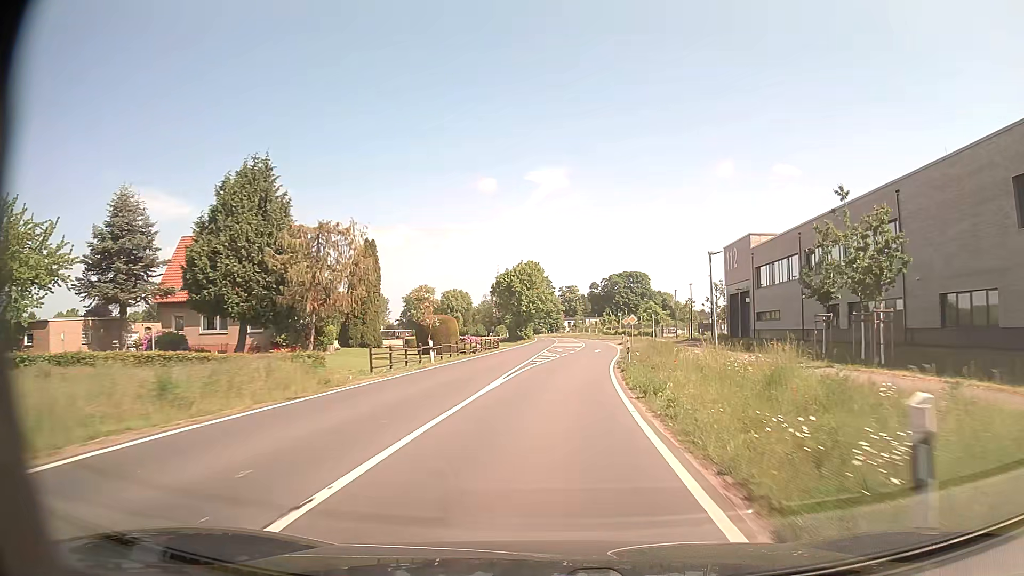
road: secondary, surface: asphalt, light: Day
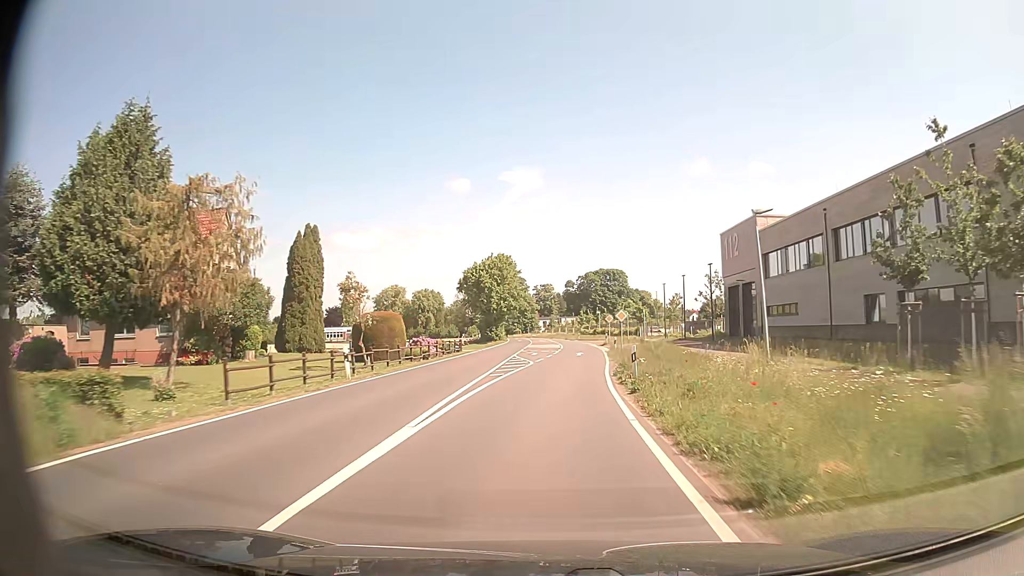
(+0.2, +9.3) m; +2°
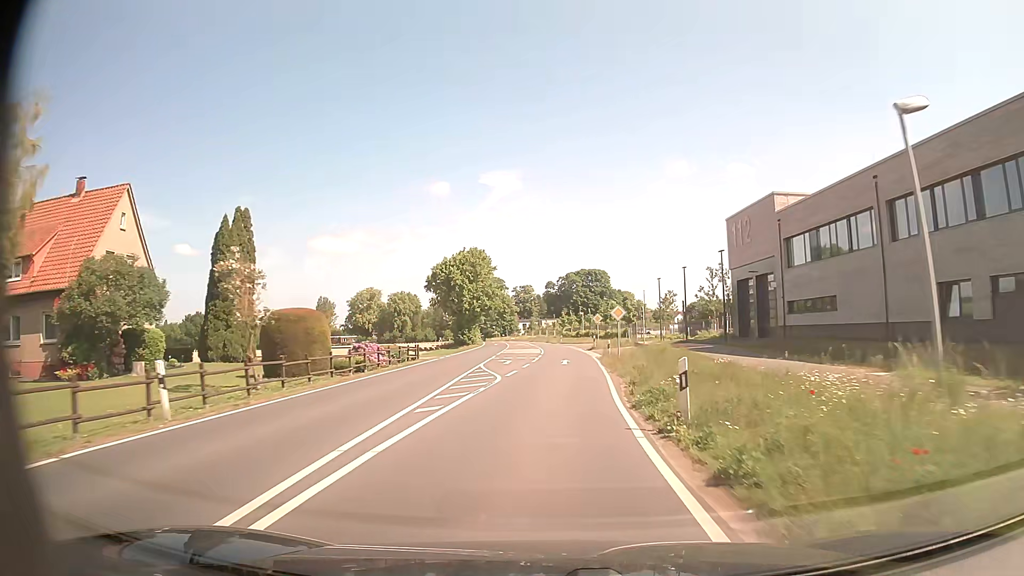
(+0.1, +9.4) m; +2°
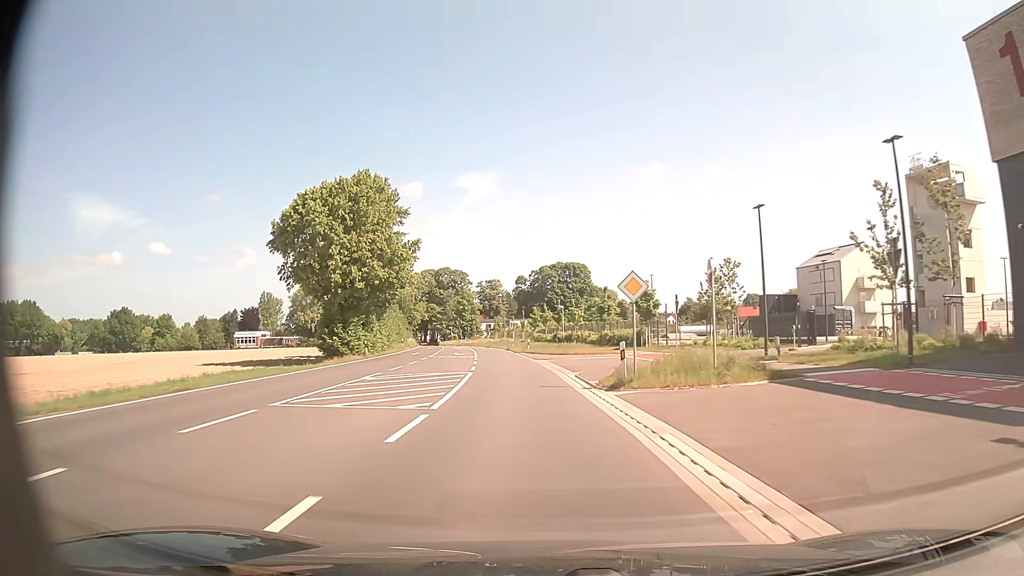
(+1.0, +38.8) m; +2°
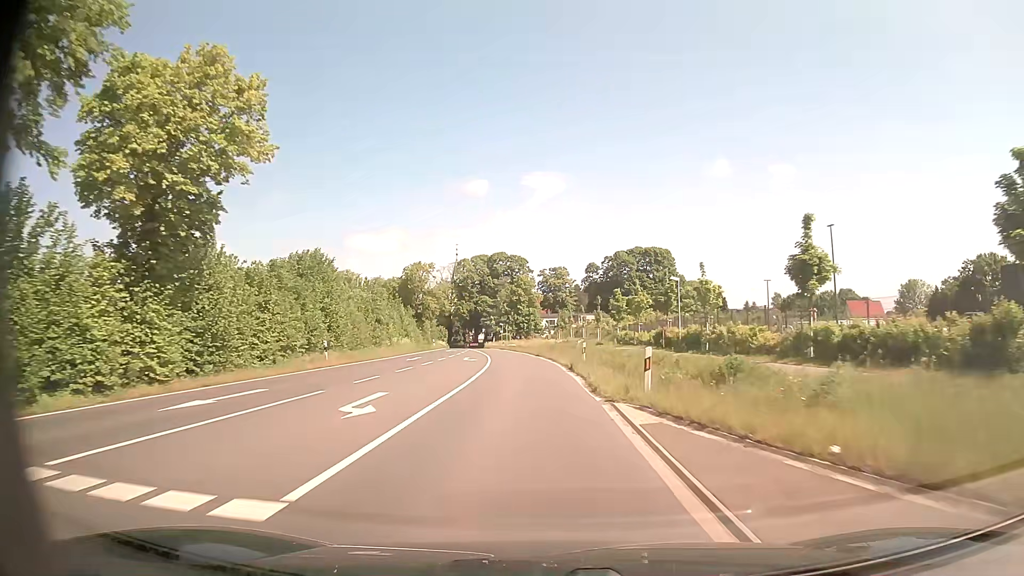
(-1.9, +39.7) m; -6°
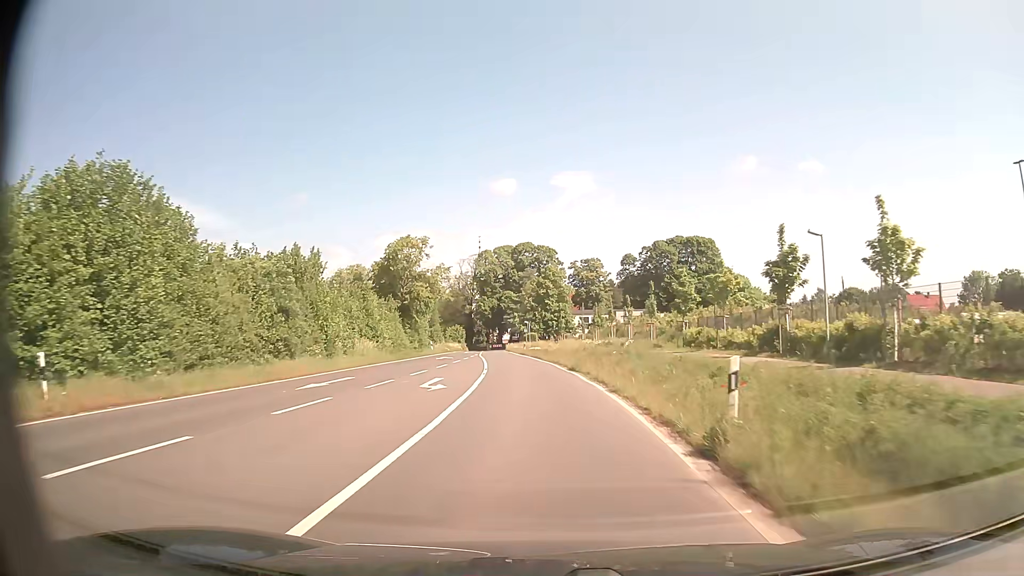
(-0.4, +19.7) m; -3°
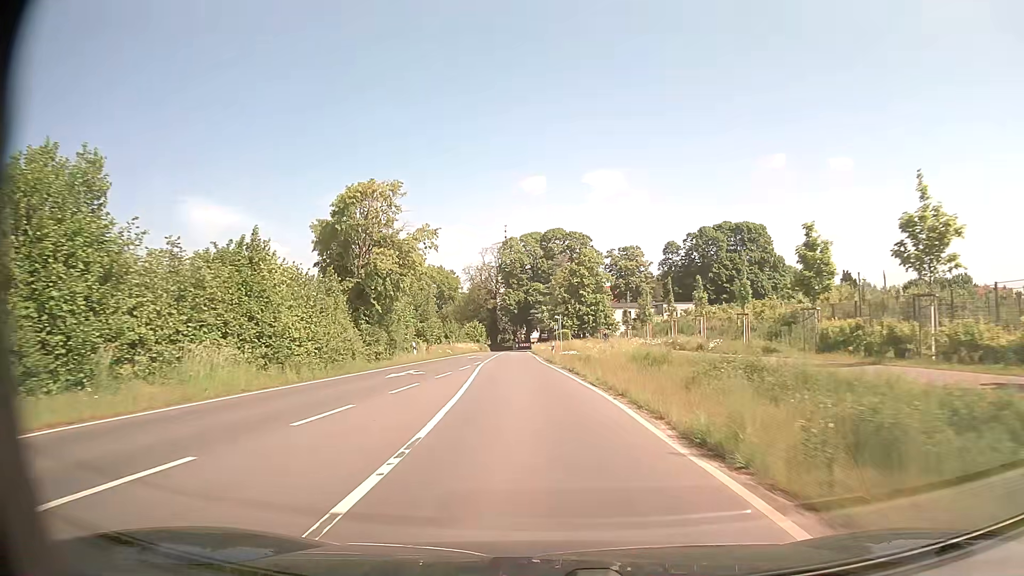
(-0.4, +19.5) m; -2°
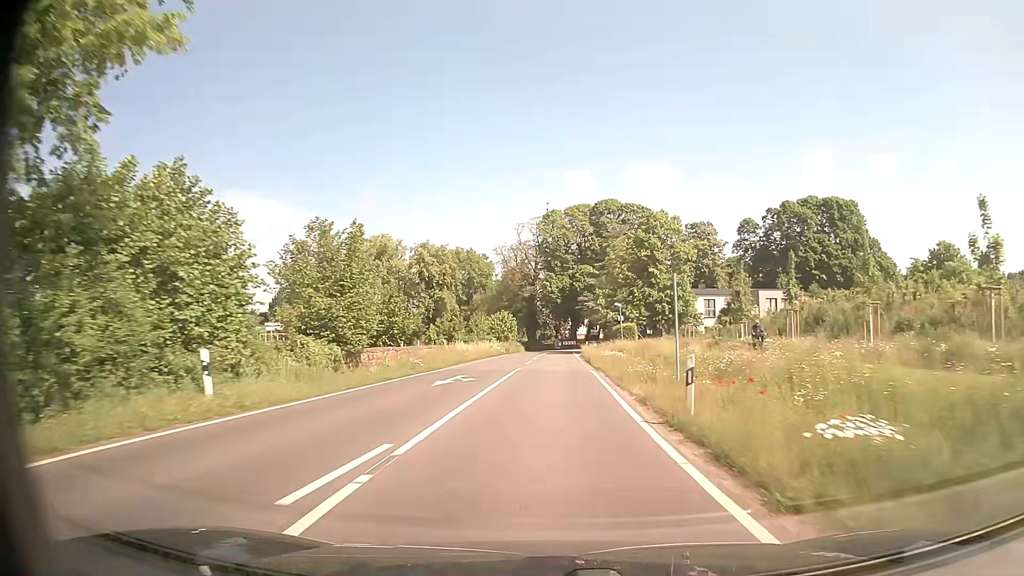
(-1.2, +28.7) m; -4°
(0, +10) (0, +20) (0, +30) (+1, +40) (+1, +50) (+1, +60) (+1, +70) (+1, +80) (+2, +90) (+6, +99) m
